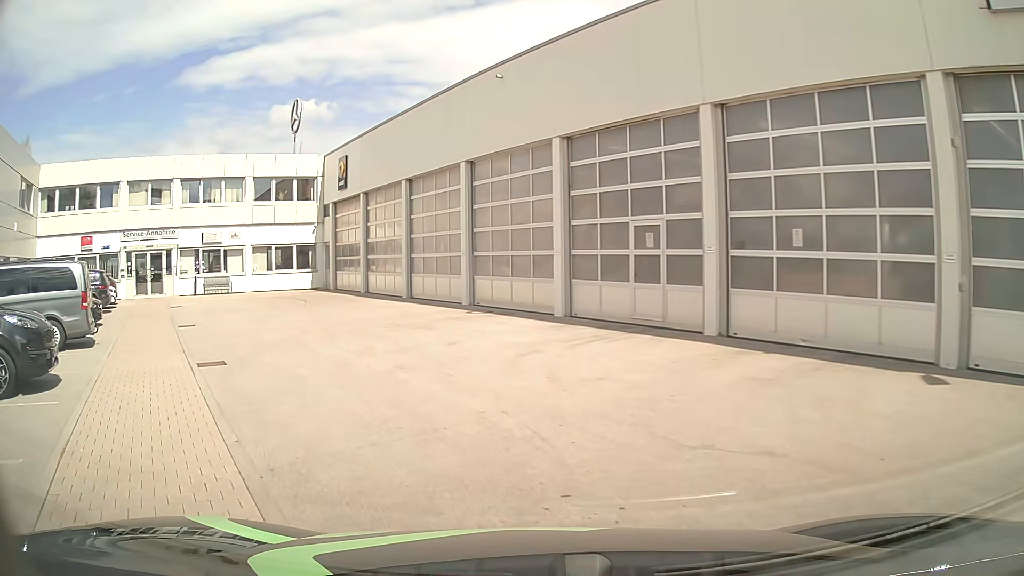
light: Day
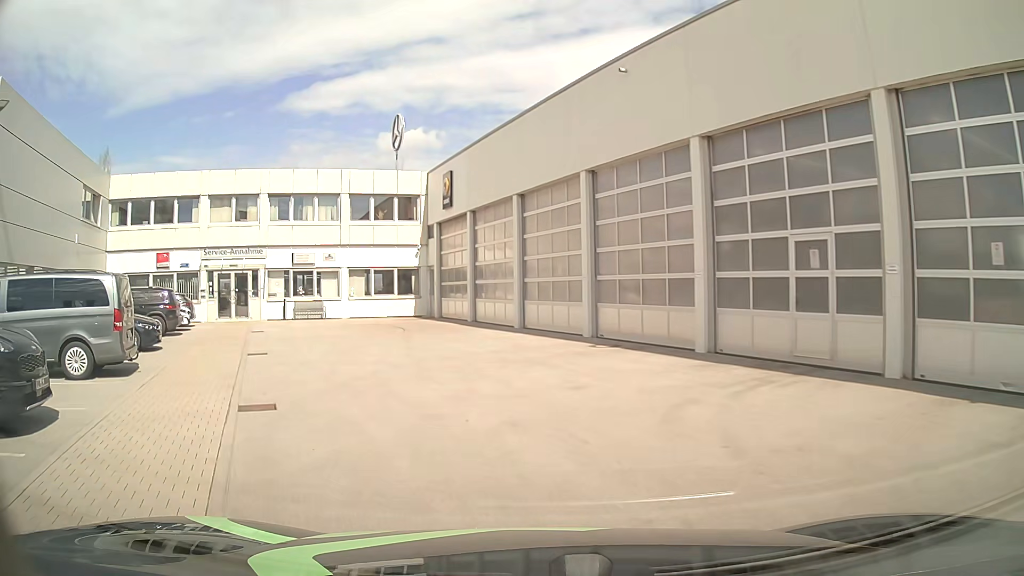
(-0.2, +2.8) m; -9°
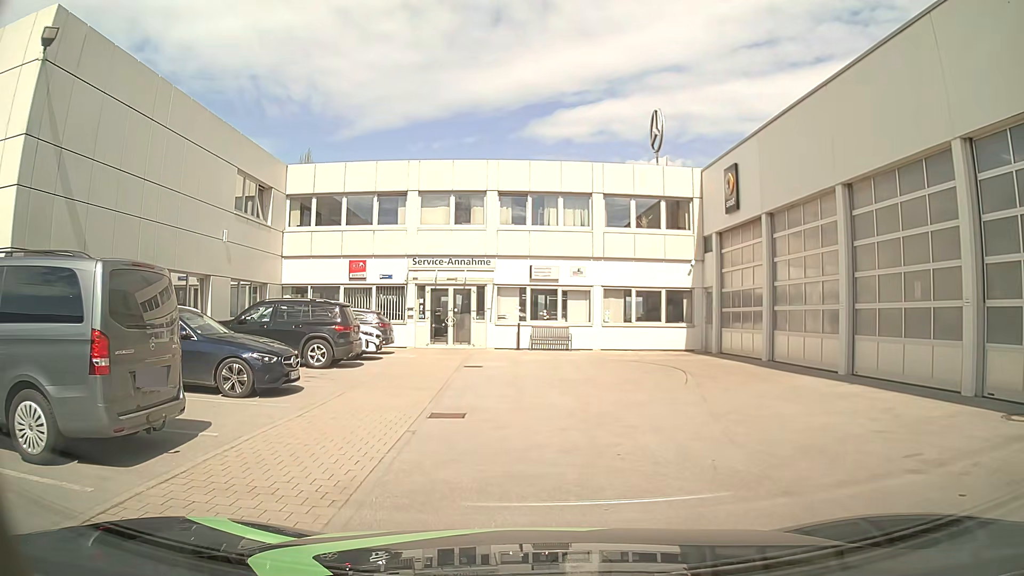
(-1.4, +6.8) m; -21°
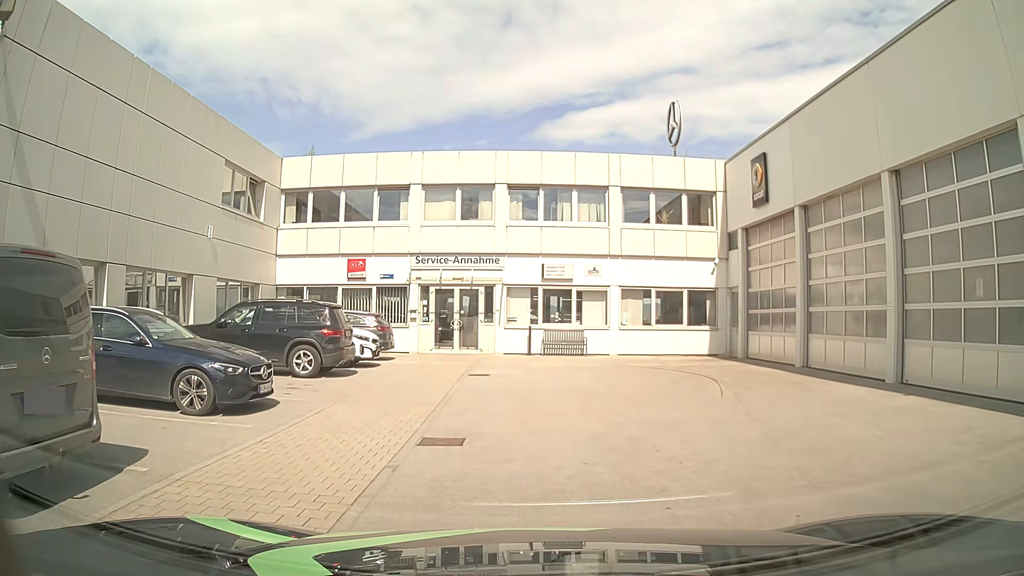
(0.0, +1.8) m; -1°
